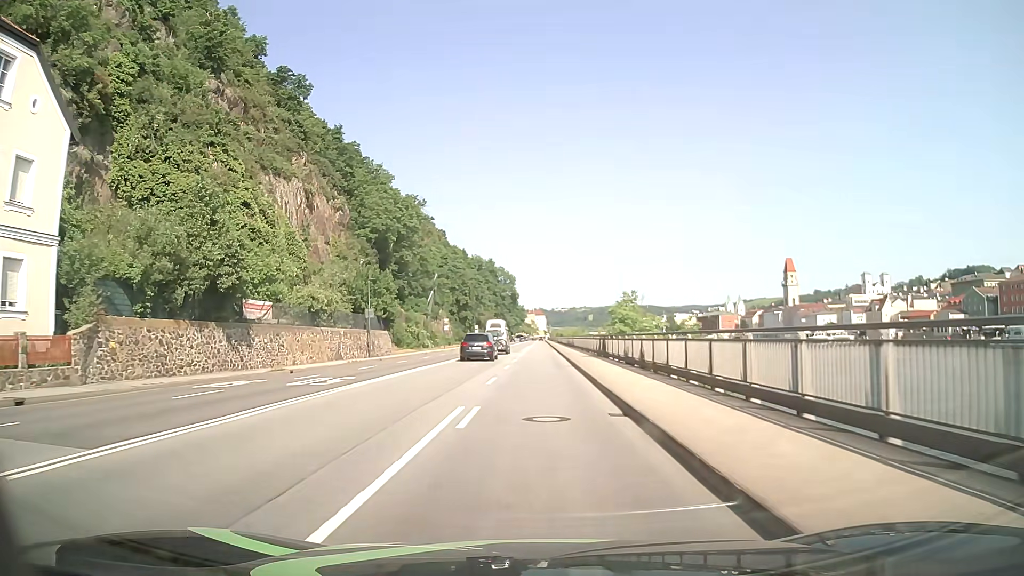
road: primary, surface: asphalt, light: Day
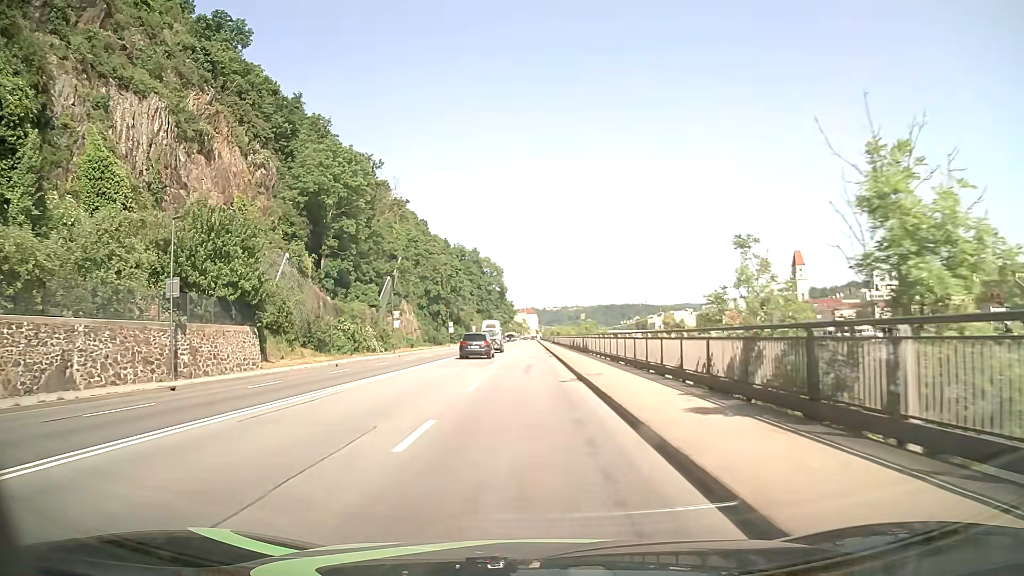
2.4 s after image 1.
(+0.3, +30.5) m; +1°
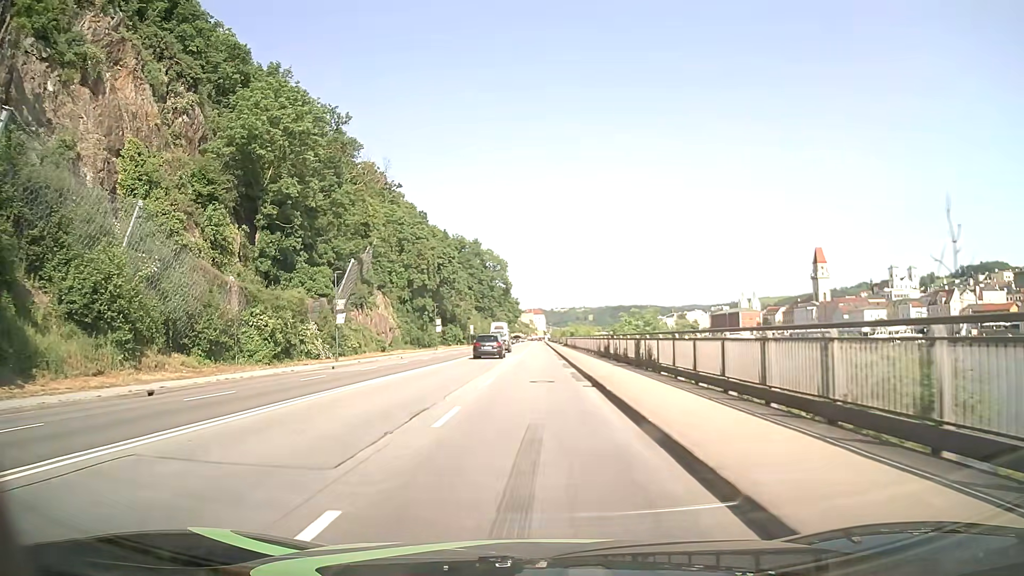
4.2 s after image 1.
(-0.1, +22.9) m; 0°
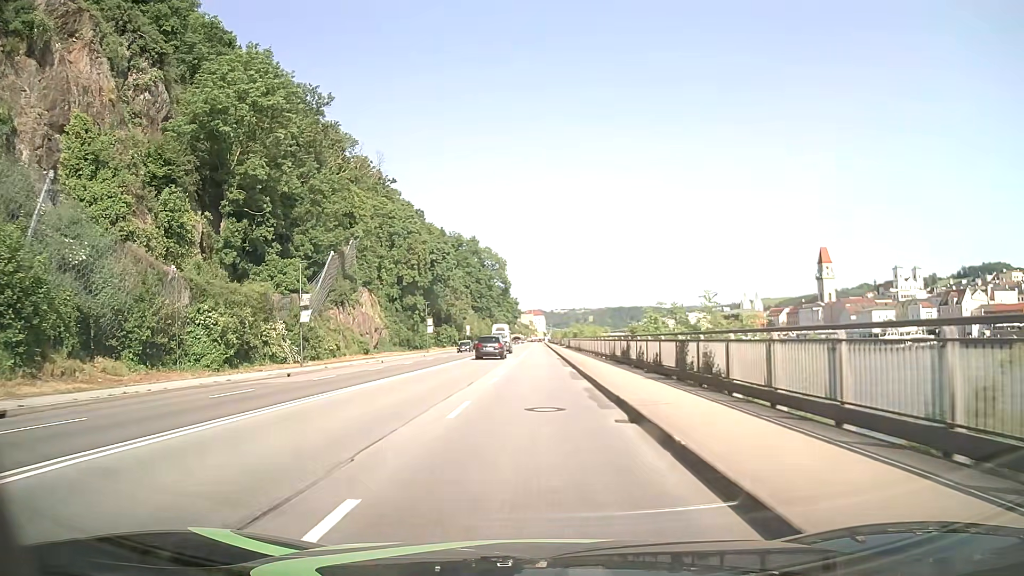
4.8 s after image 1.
(-0.1, +7.6) m; 0°
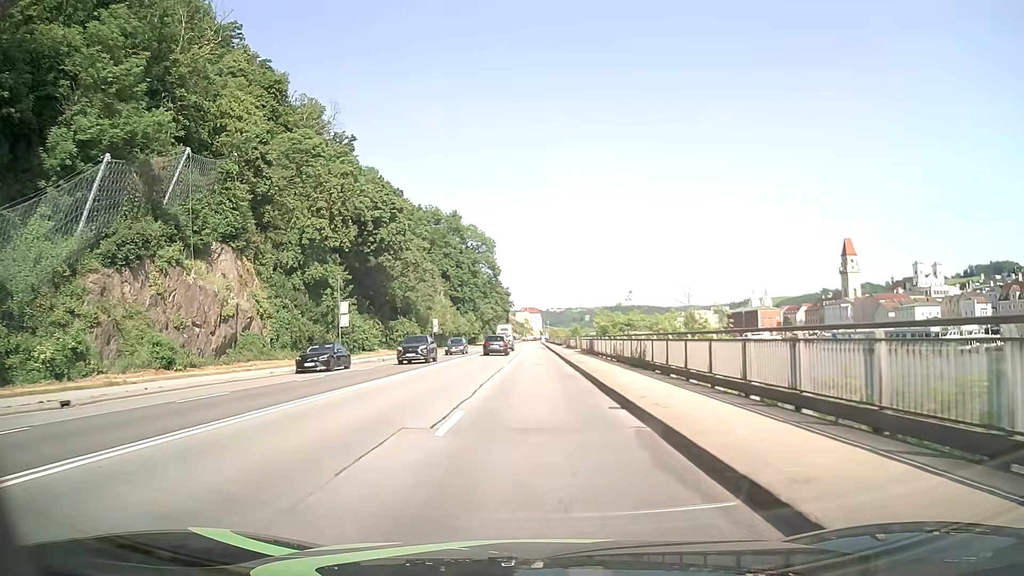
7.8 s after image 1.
(+0.1, +38.1) m; +1°
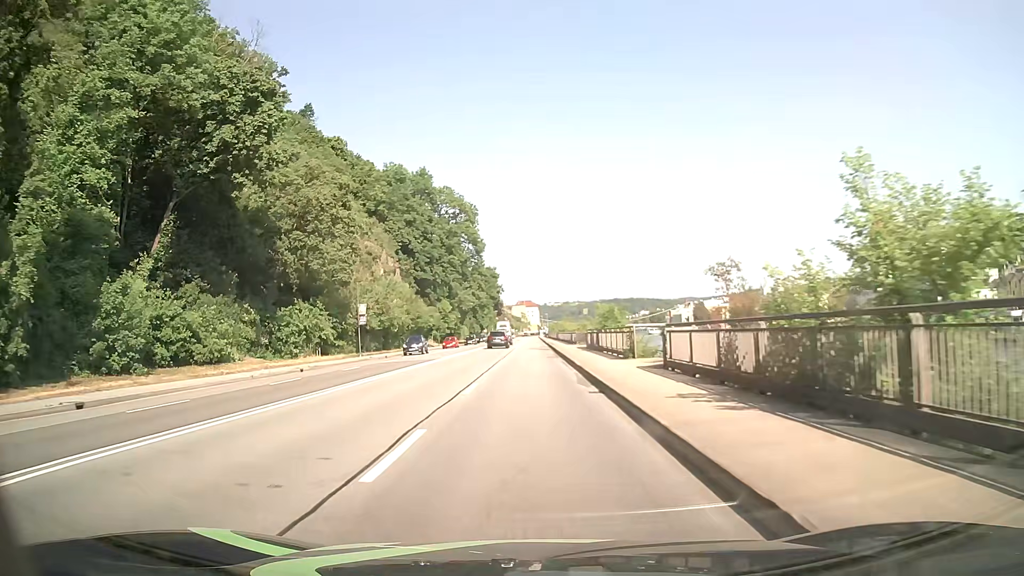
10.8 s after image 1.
(+0.1, +38.2) m; 0°
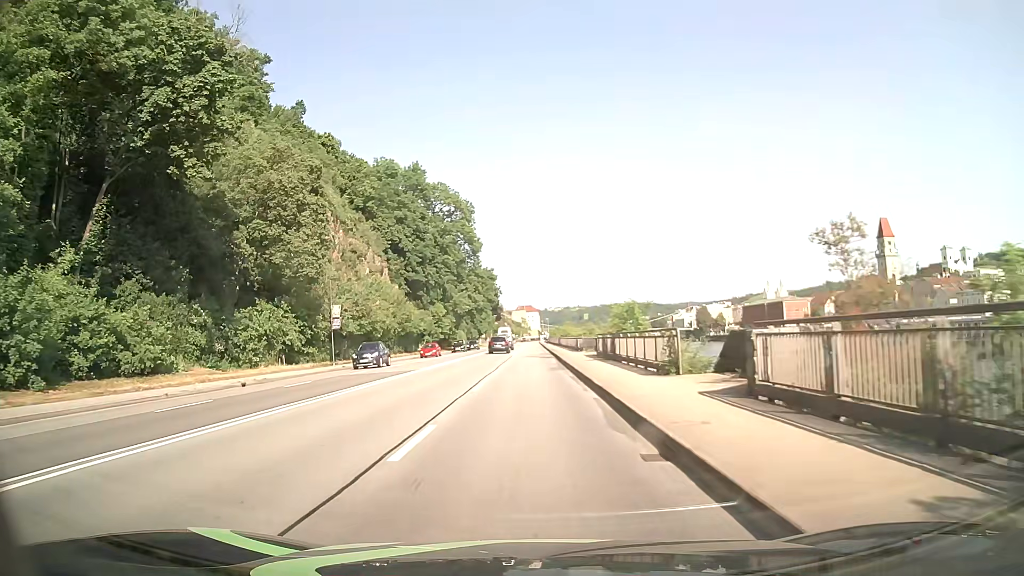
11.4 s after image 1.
(0.0, +7.6) m; 0°
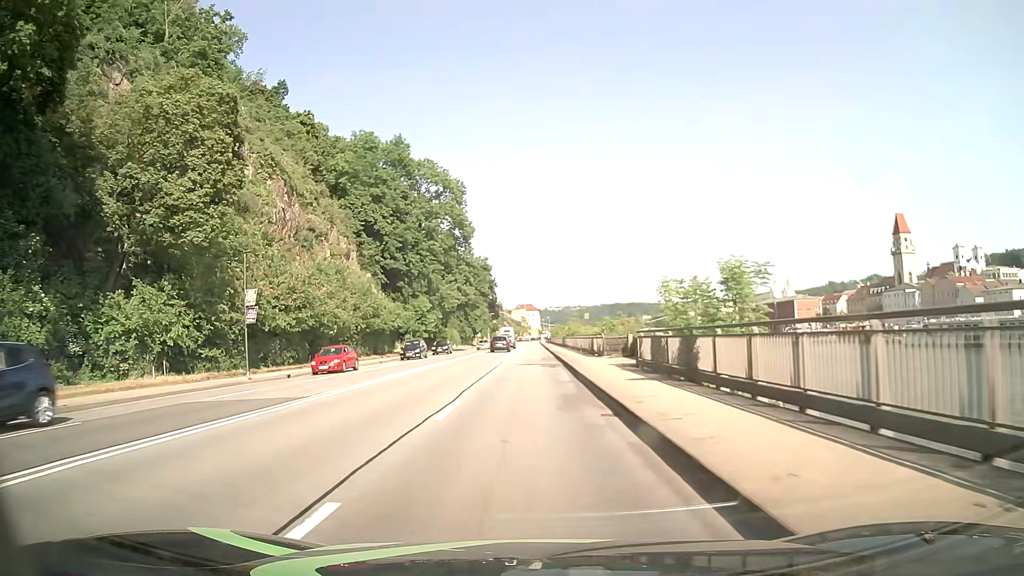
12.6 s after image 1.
(0.0, +15.3) m; 0°
(0, +10) (0, +20) (0, +30) (0, +40) (0, +50) (0, +60) (0, +70) (0, +80) (0, +90) (0, +100) m
